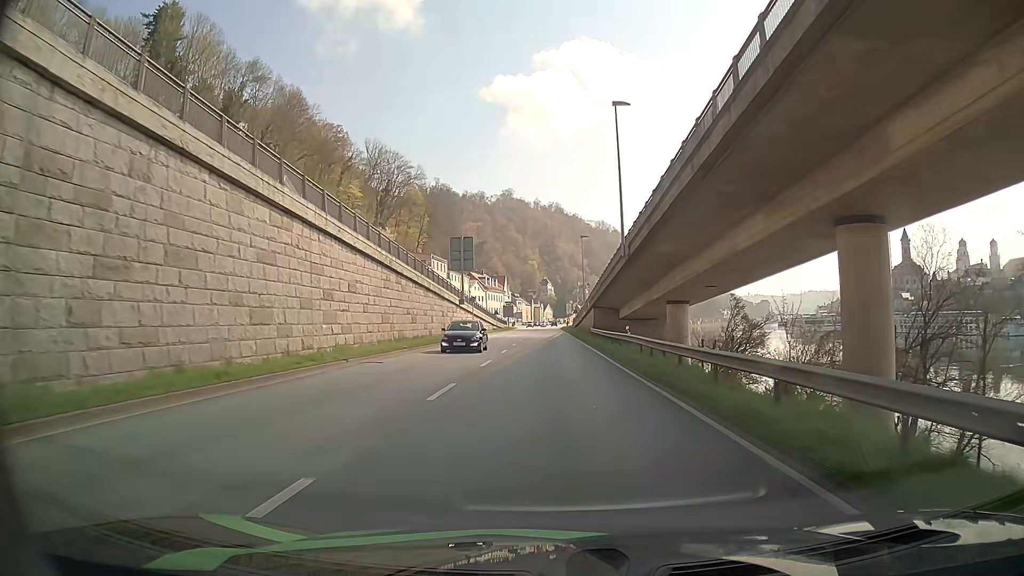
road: primary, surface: asphalt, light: Day
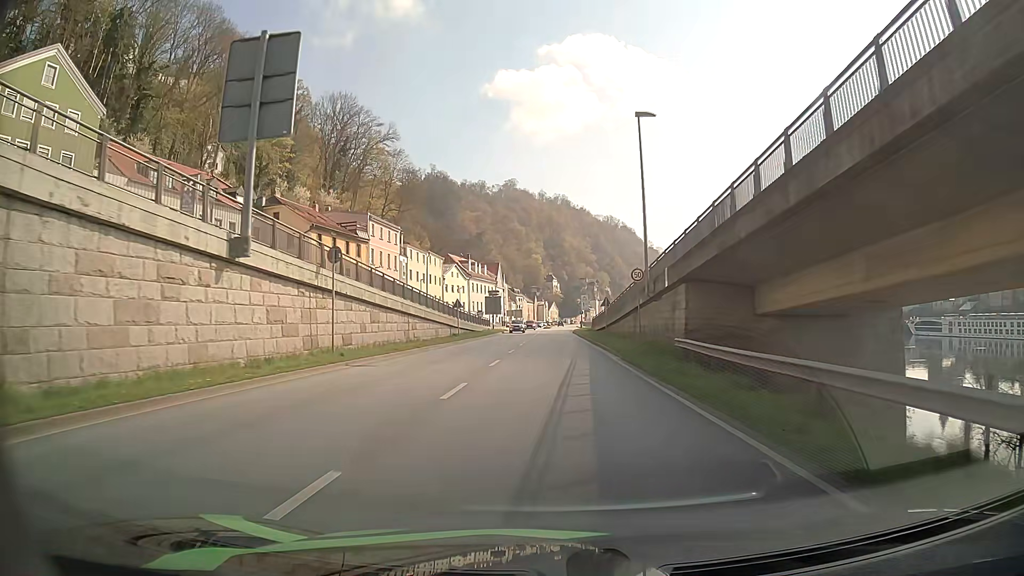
(-0.2, +45.0) m; 0°
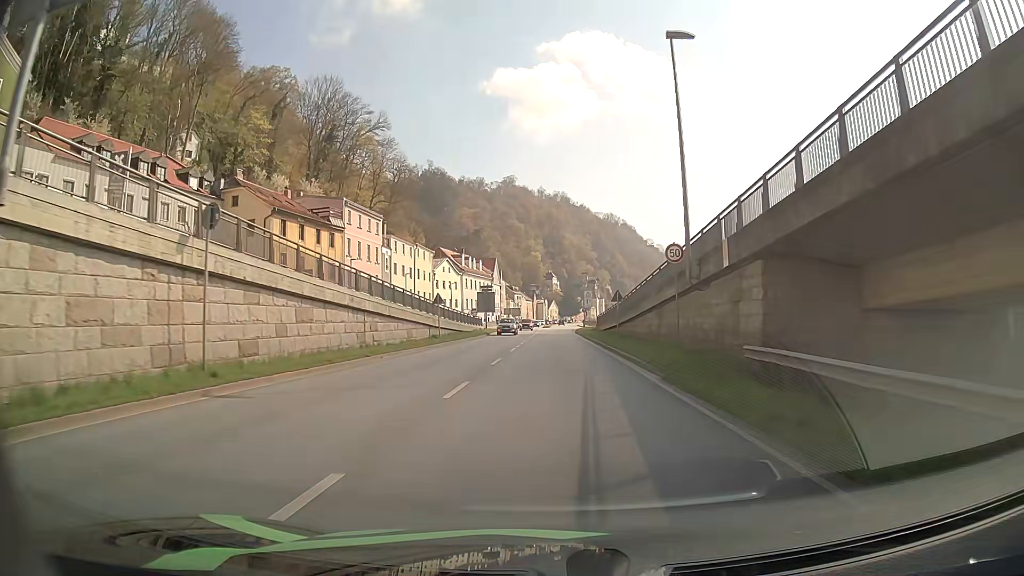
(0.0, +9.0) m; +1°
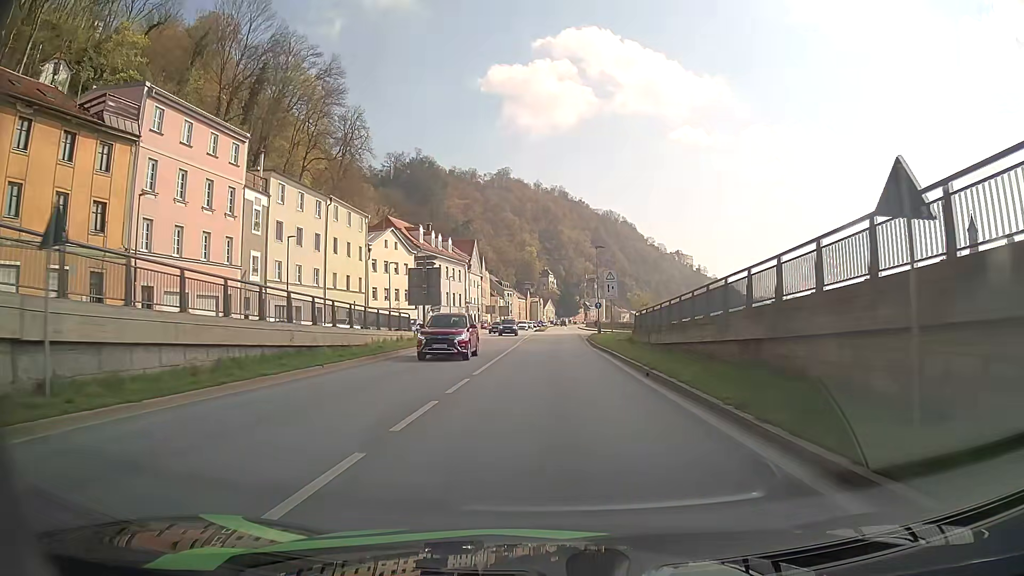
(-0.2, +35.2) m; 0°
(0, +10) (0, +20) (0, +30) (0, +40) (0, +50) (+1, +60) (+1, +70) (+1, +80) (+1, +90) (+1, +100) m
